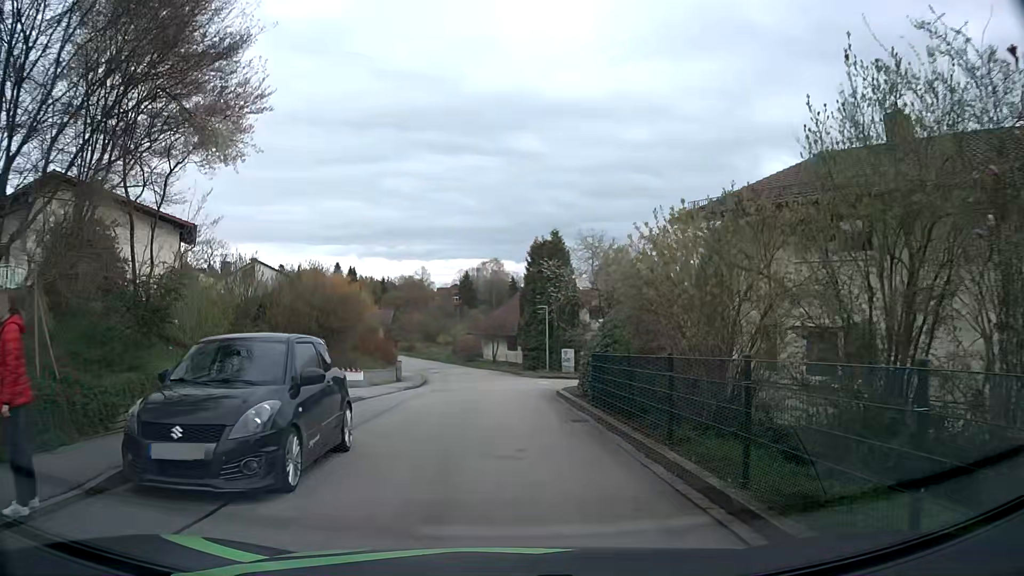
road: residential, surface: asphalt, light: Day
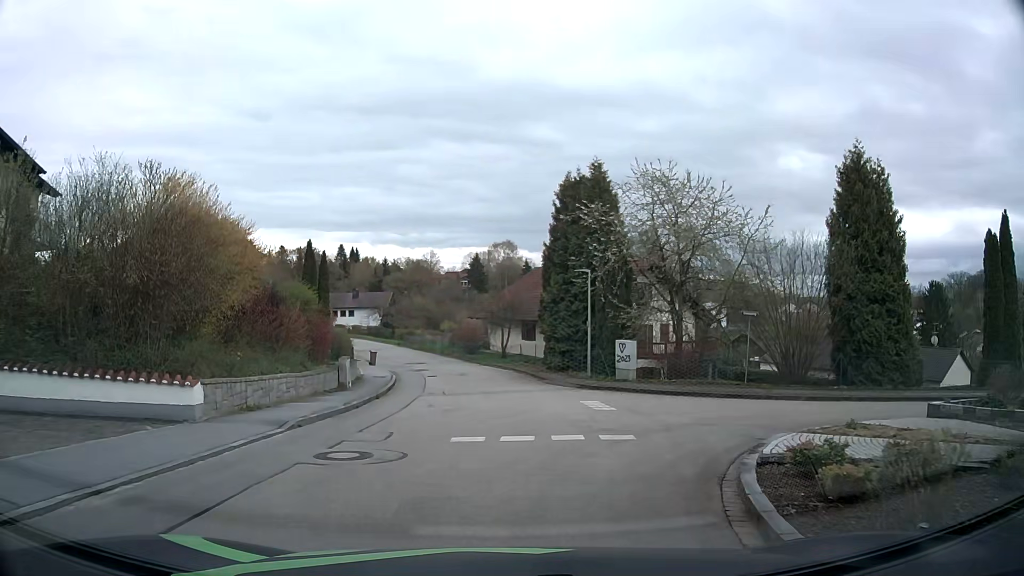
(-0.2, +16.1) m; -1°
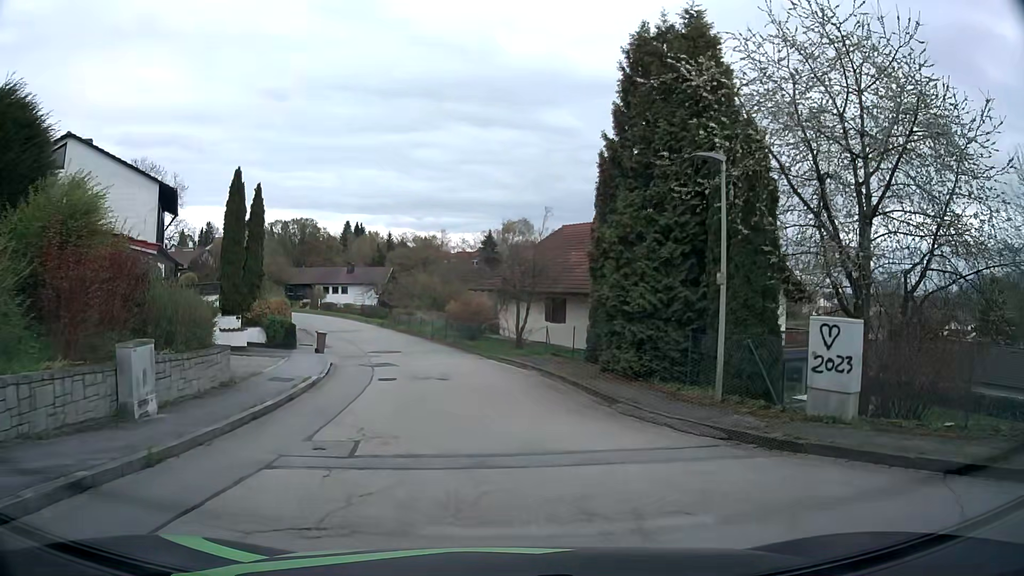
(-0.3, +15.0) m; -2°
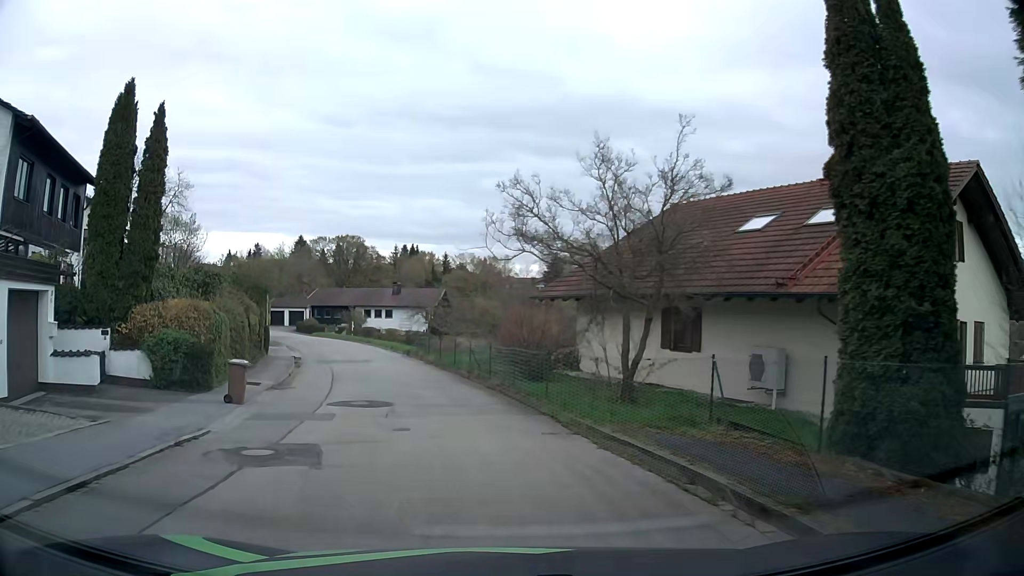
(-0.5, +14.8) m; -5°
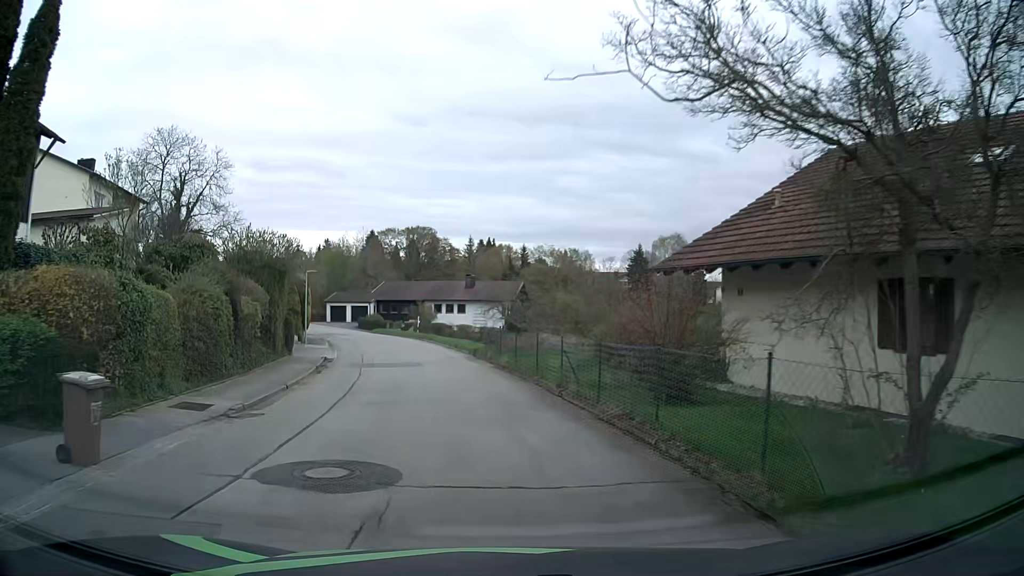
(-0.5, +8.5) m; -7°
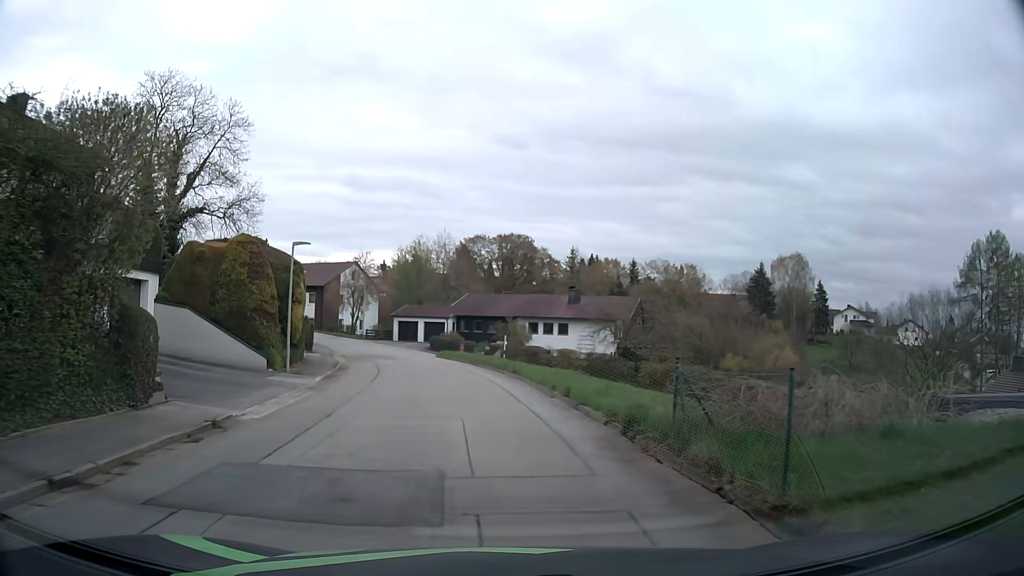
(-1.2, +18.0) m; -8°
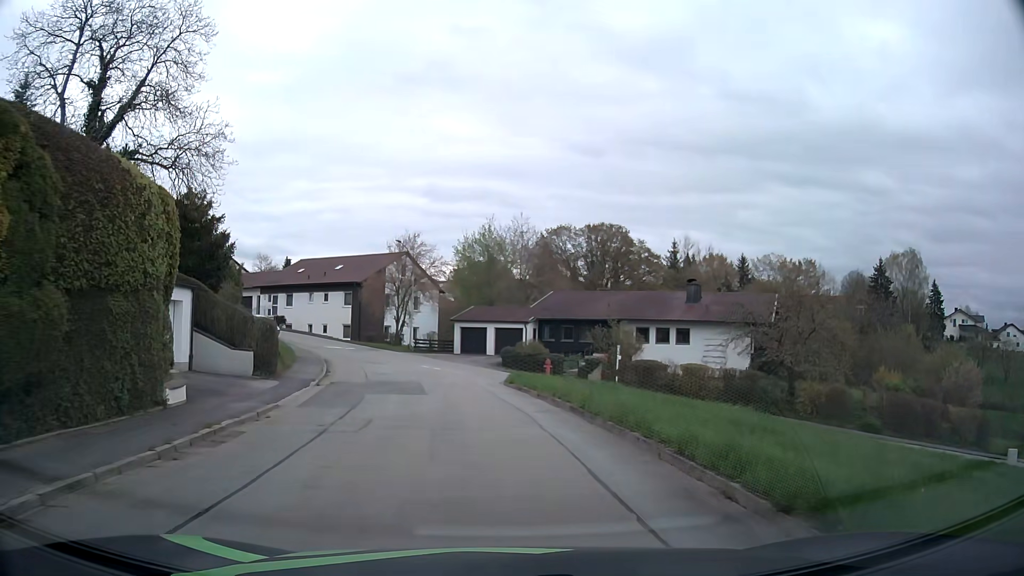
(-1.1, +18.0) m; -7°
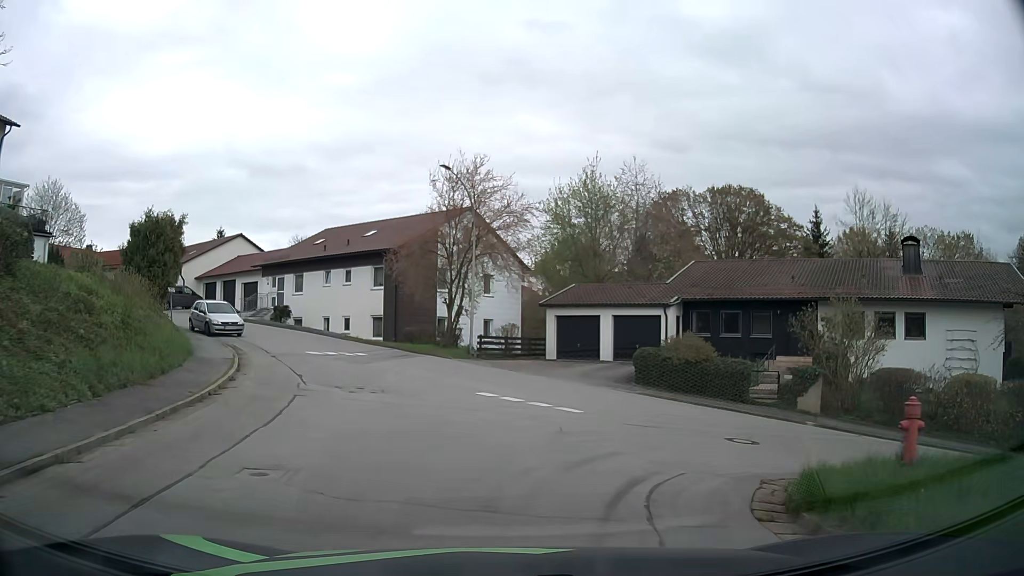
(-1.5, +20.6) m; -8°
